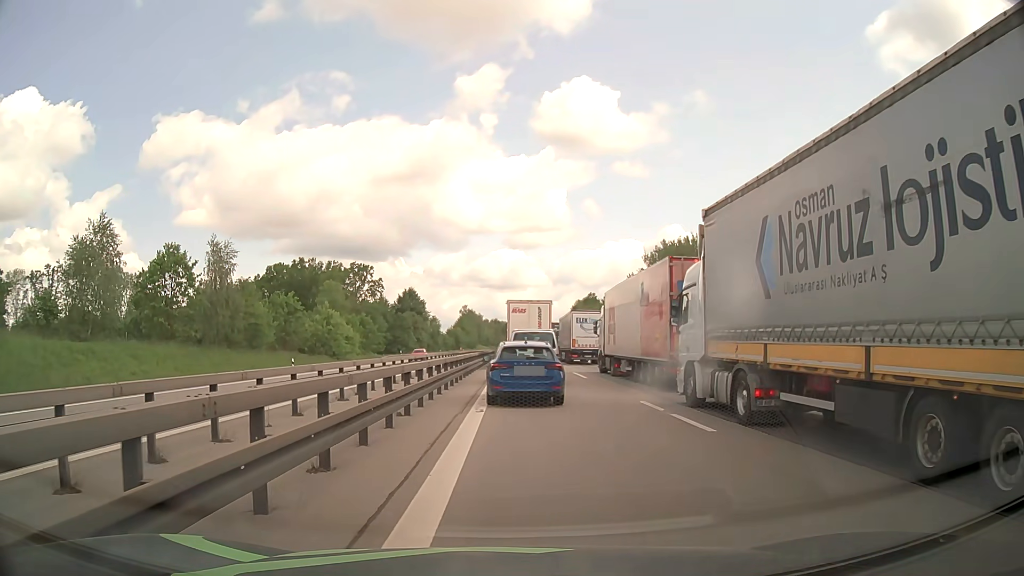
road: motorway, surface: asphalt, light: Day
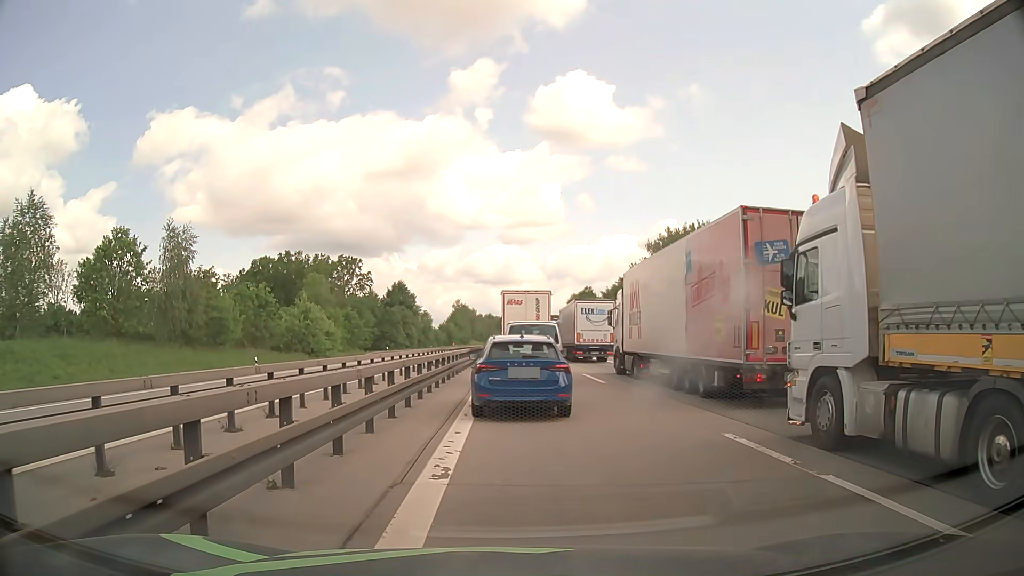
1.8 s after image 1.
(0.0, +7.1) m; +1°
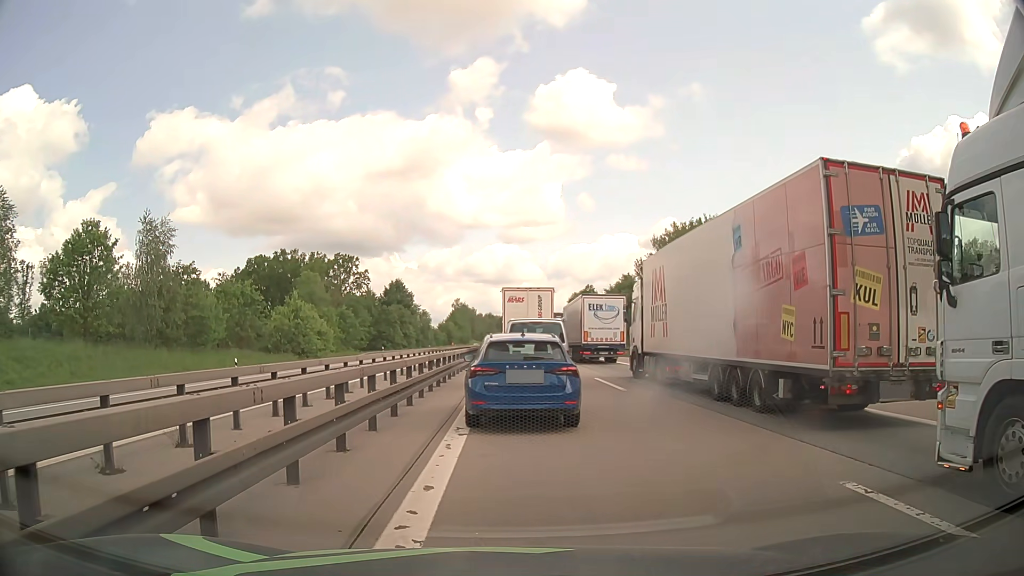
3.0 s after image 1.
(0.0, +3.8) m; -1°
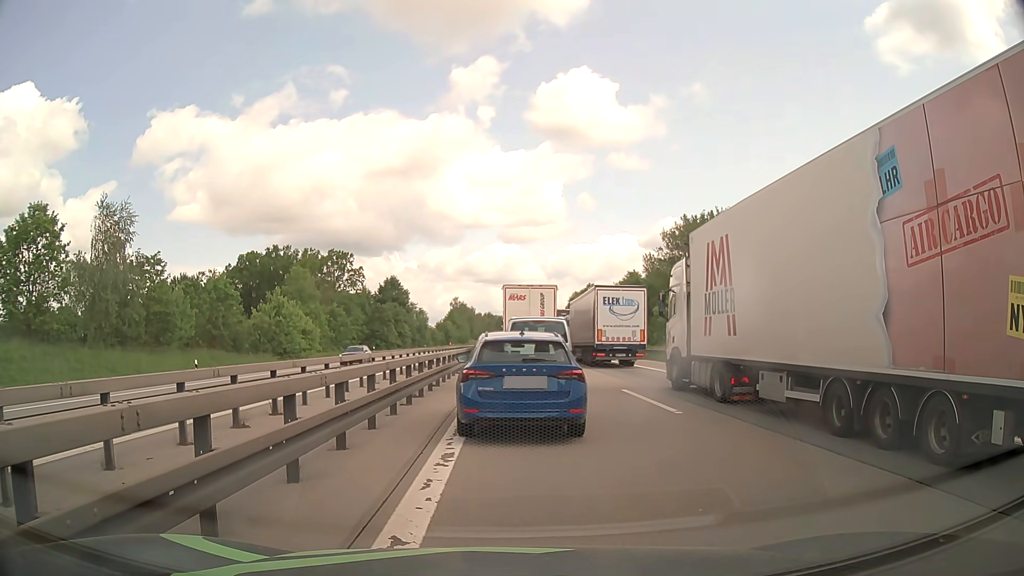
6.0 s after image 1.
(0.0, +5.9) m; -2°
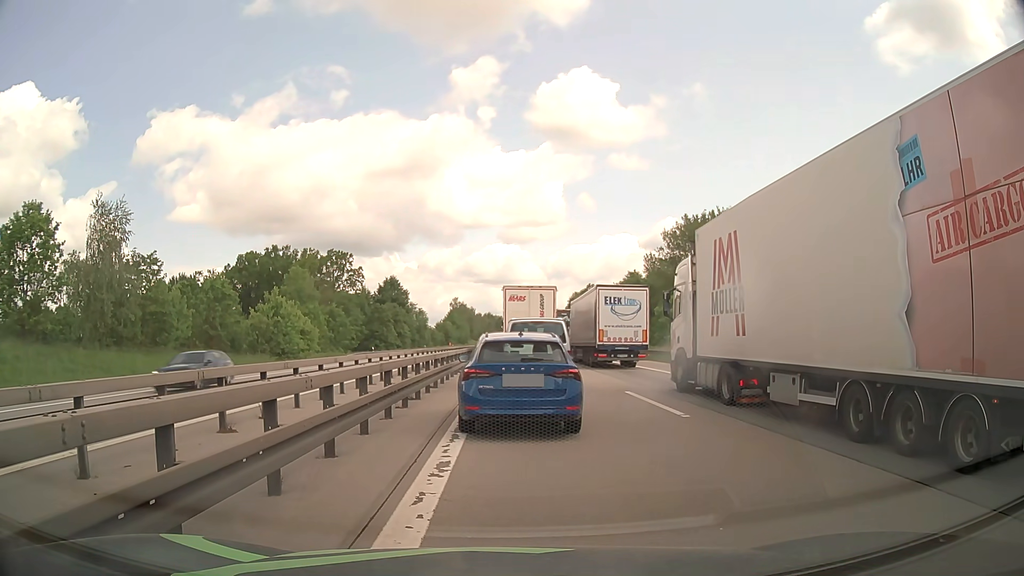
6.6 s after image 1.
(0.0, +0.5) m; 0°
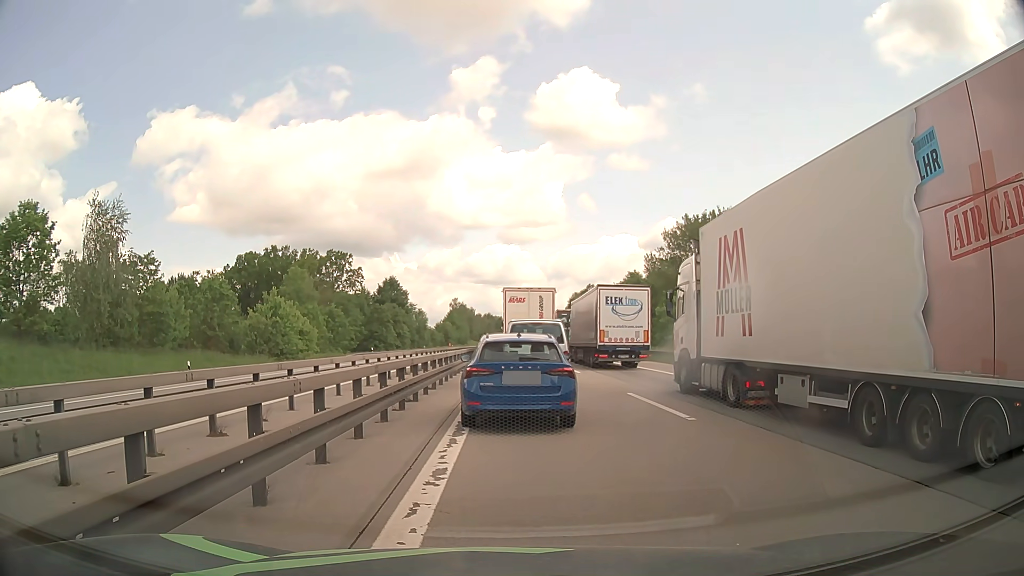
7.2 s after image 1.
(0.0, +0.4) m; 0°
